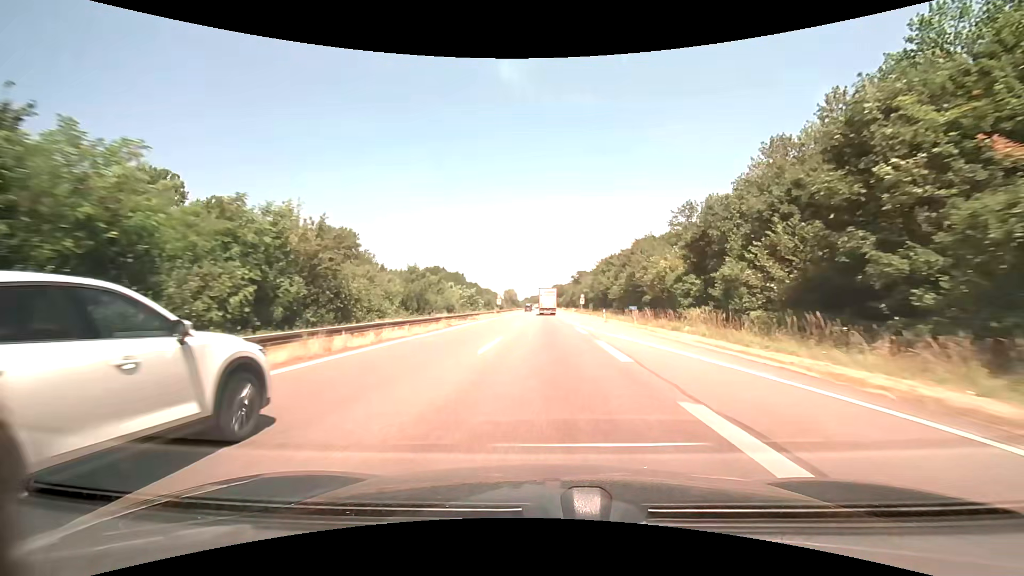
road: motorway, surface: asphalt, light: Day
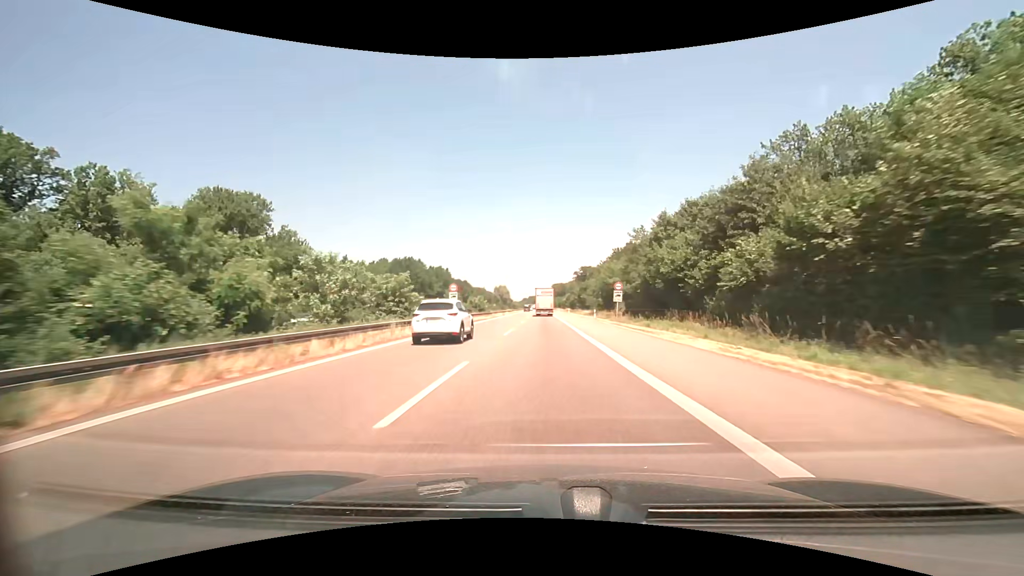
(-0.1, +44.4) m; 0°
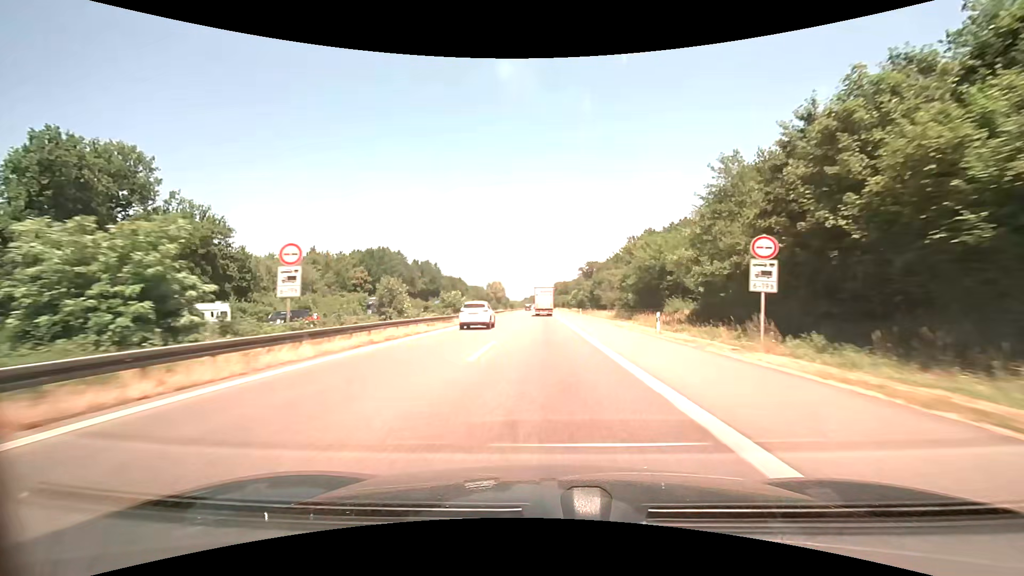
(-0.1, +29.6) m; 0°
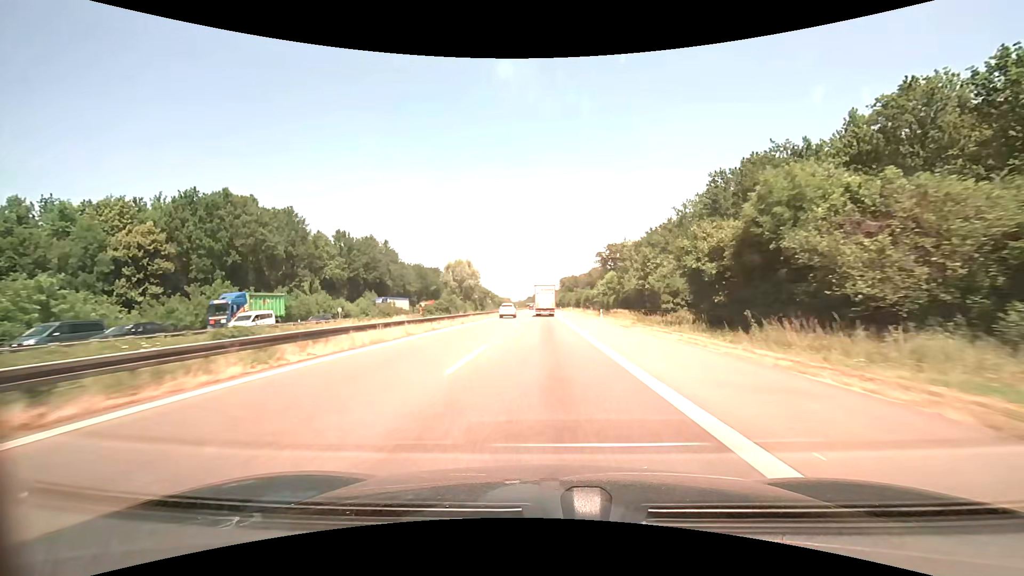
(-0.2, +74.4) m; 0°
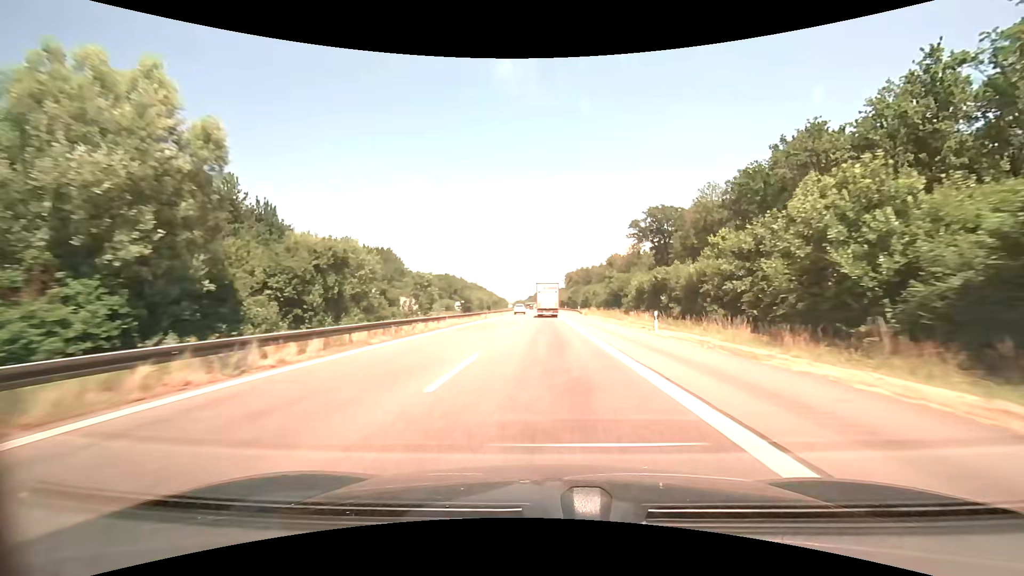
(-0.2, +74.3) m; 0°
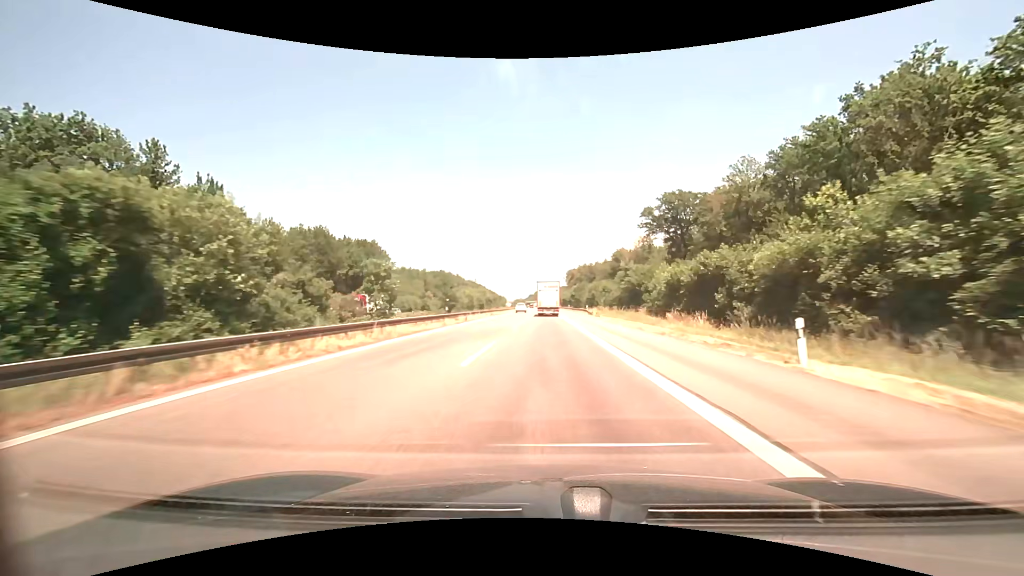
(0.0, +14.5) m; 0°
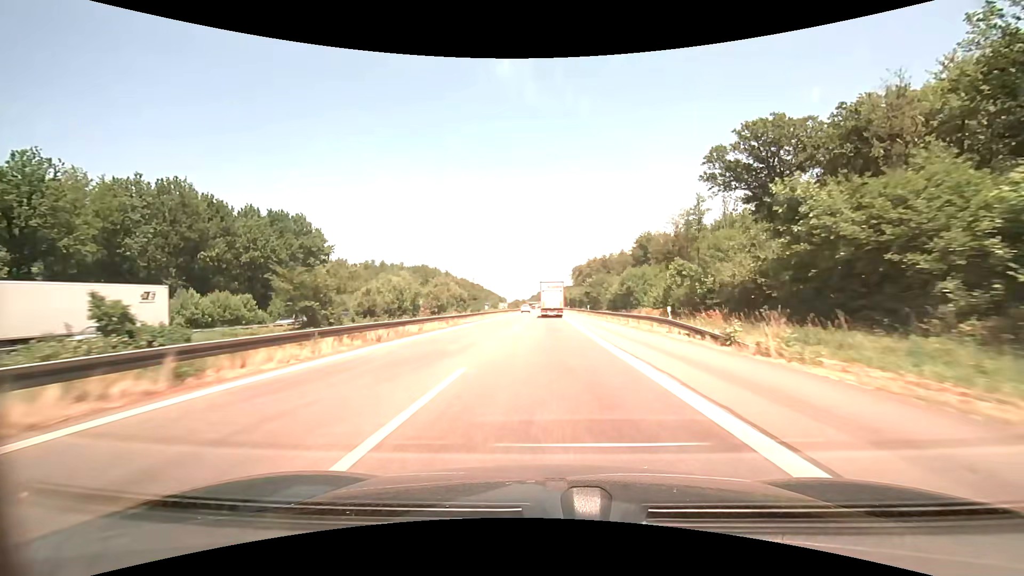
(0.0, +42.9) m; 0°
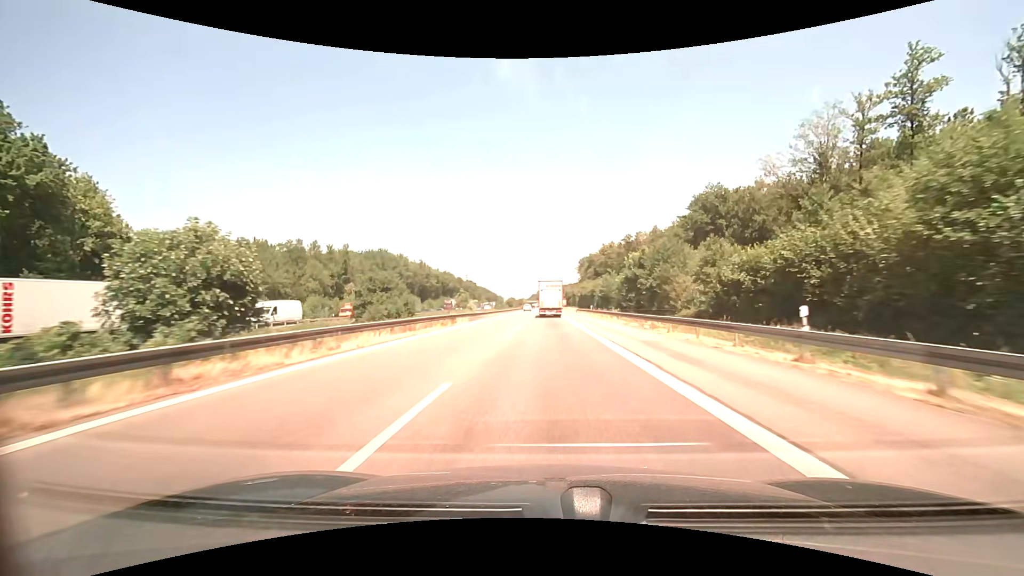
(0.0, +56.2) m; 0°
(0, +10) (0, +20) (0, +30) (0, +40) (0, +50) (0, +60) (0, +70) (0, +80) (0, +90) (0, +100) m
